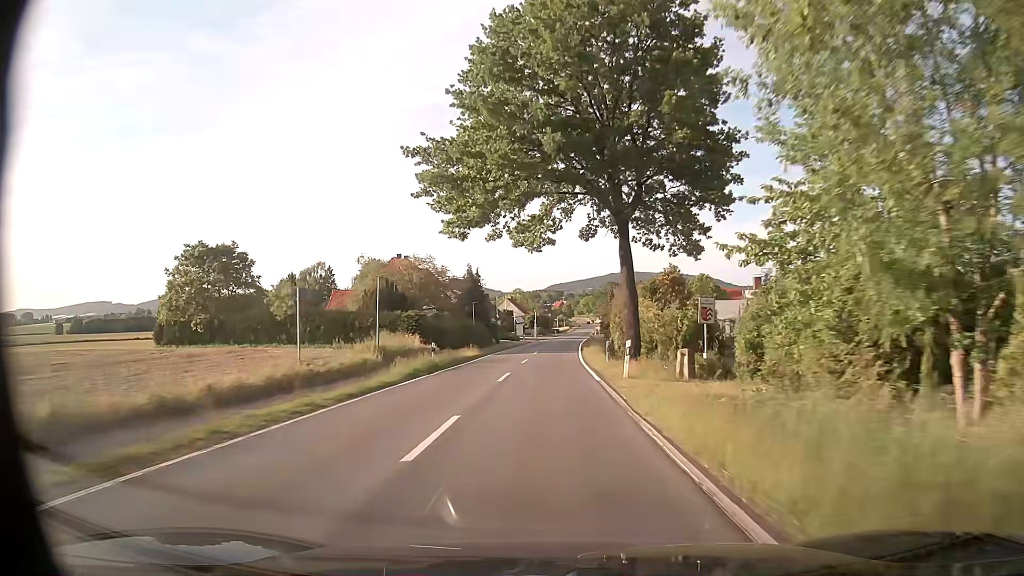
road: tertiary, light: Day
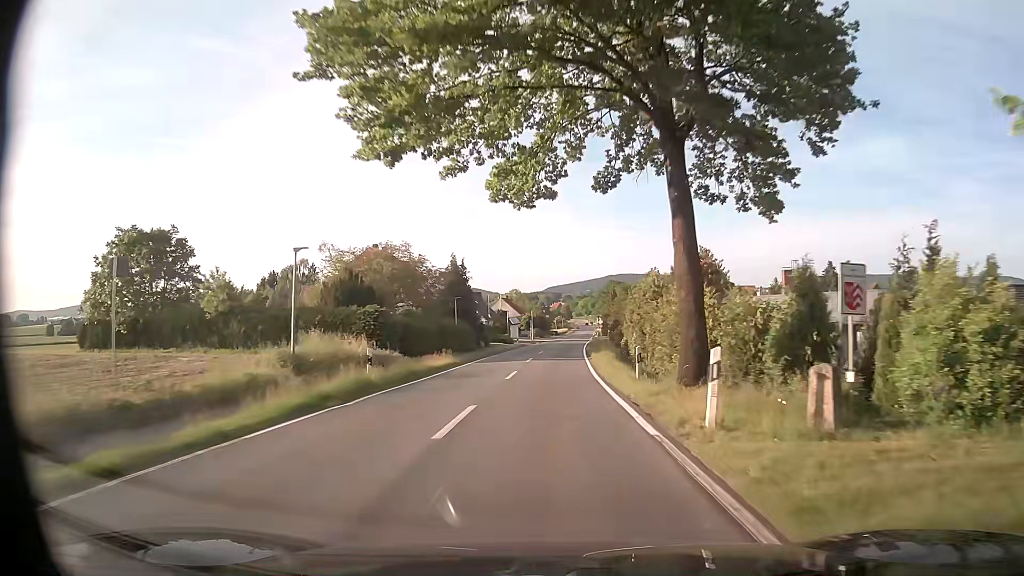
(0.0, +10.4) m; 0°
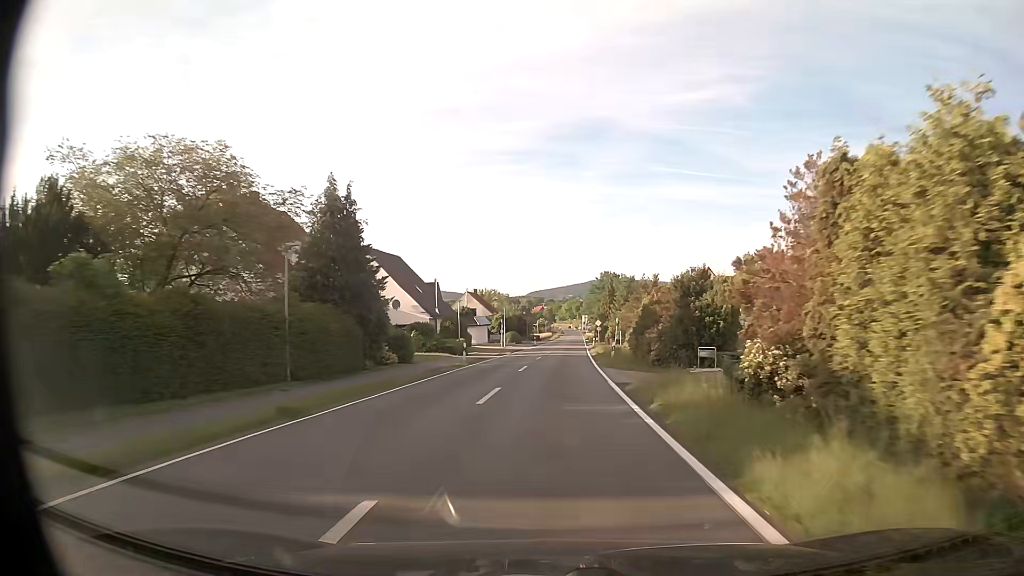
(+0.4, +31.4) m; +2°
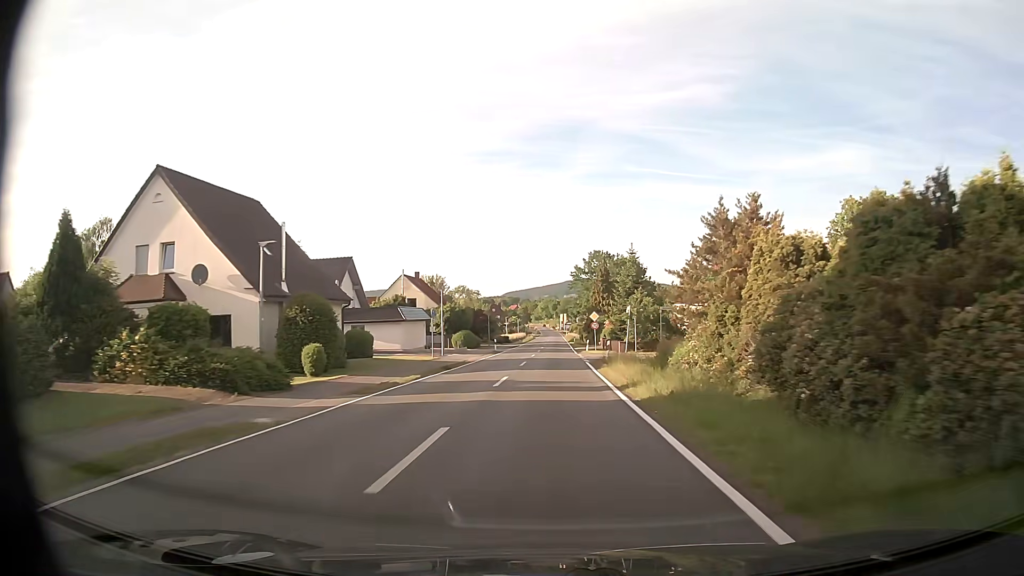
(+0.7, +31.6) m; +2°
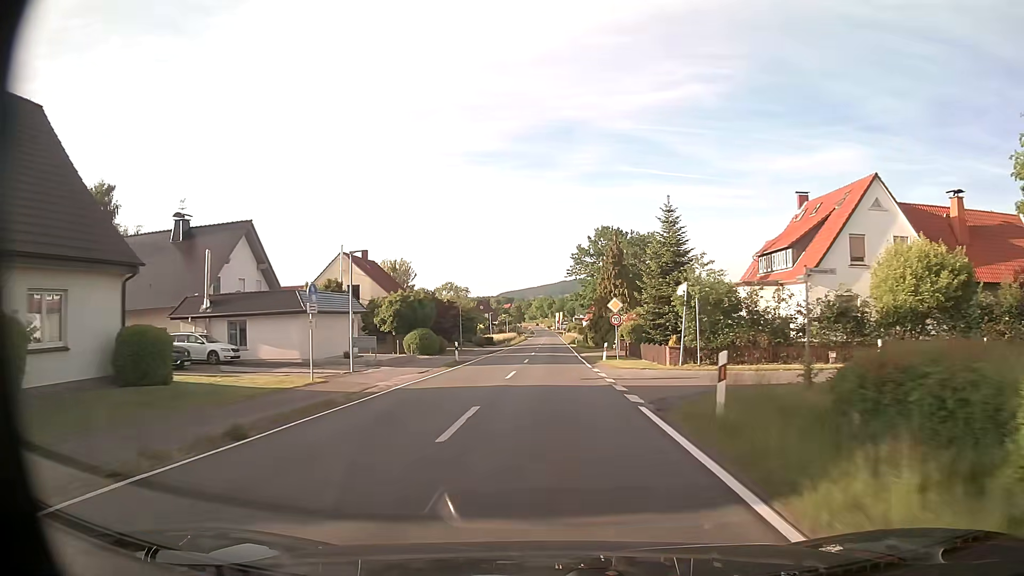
(0.0, +21.2) m; 0°
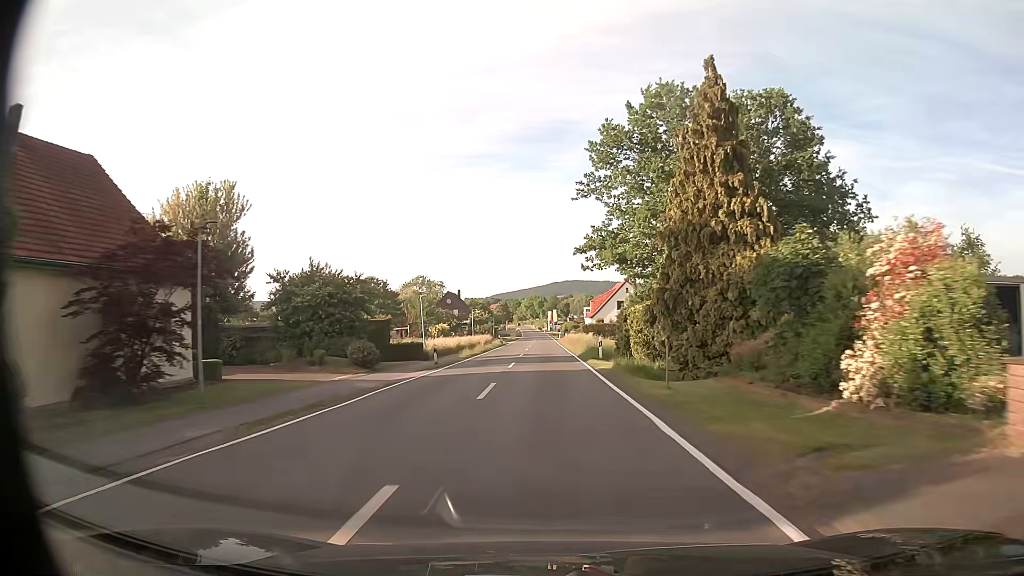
(+0.3, +43.0) m; +1°
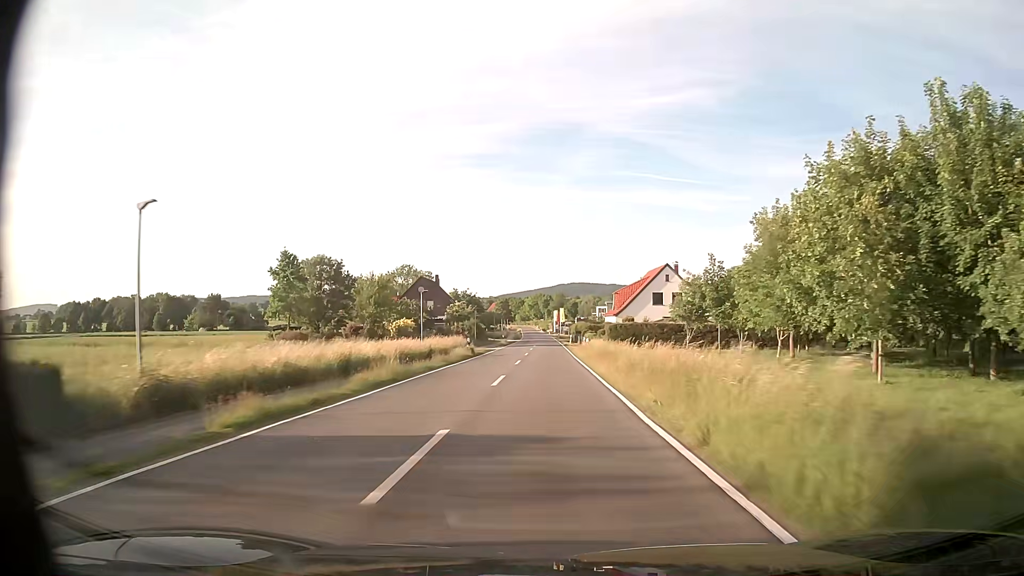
(-0.2, +32.5) m; -1°
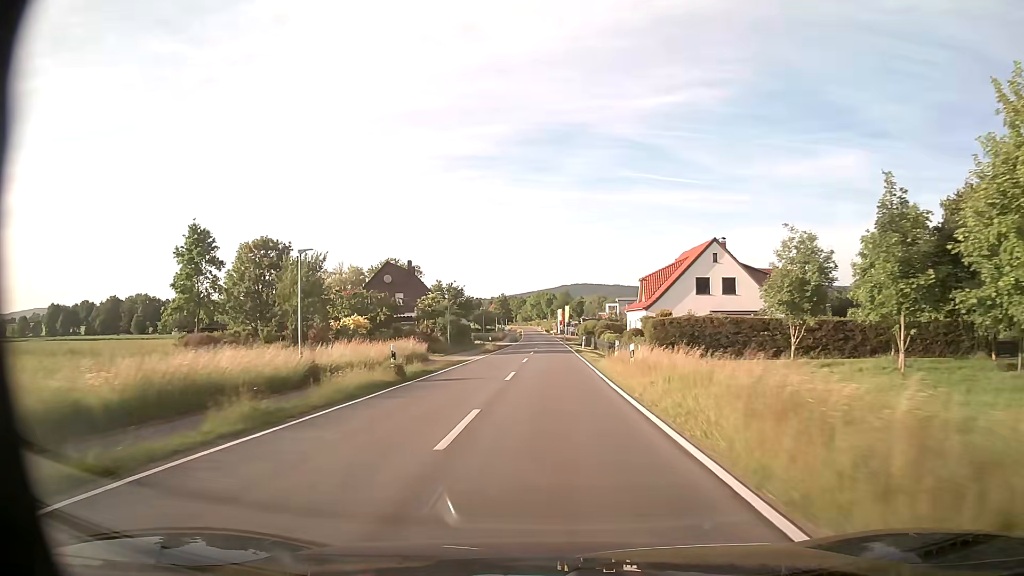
(0.0, +21.5) m; 0°
(0, +10) (0, +20) (0, +30) (0, +40) (0, +50) (0, +60) (0, +70) (0, +80) (0, +90) (0, +100) m
